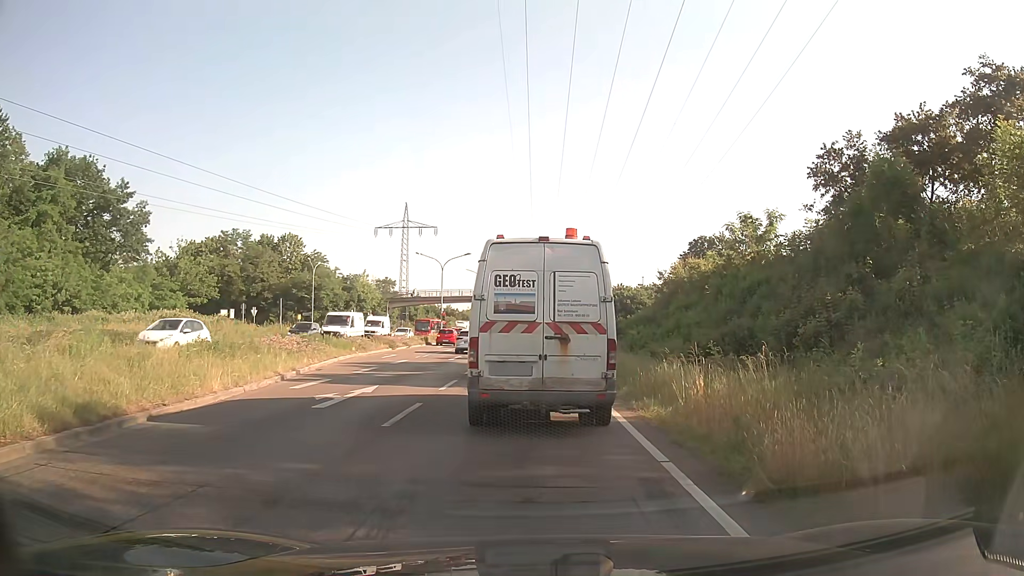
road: primary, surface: asphalt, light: Day
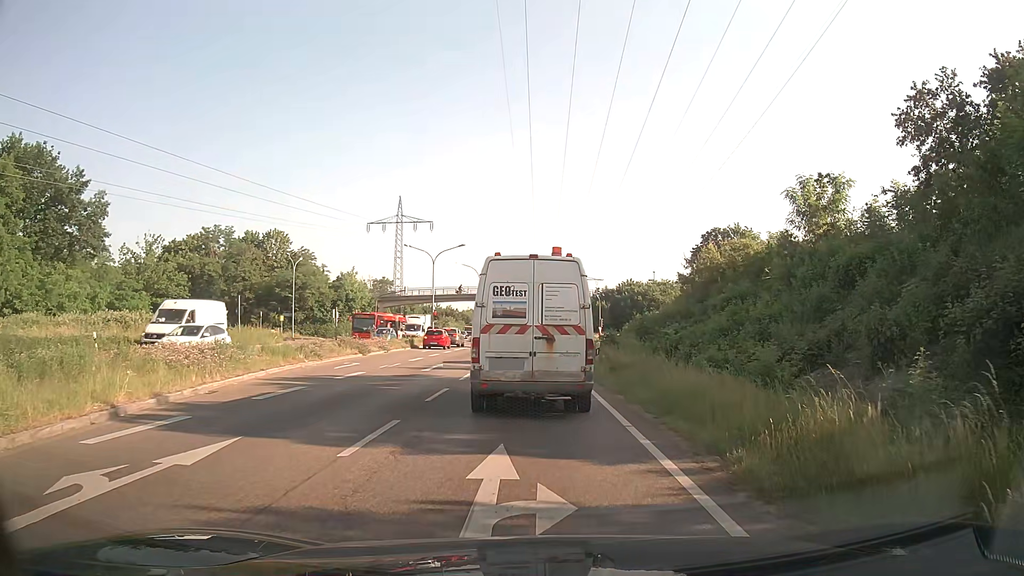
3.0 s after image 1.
(+0.1, +8.5) m; +1°
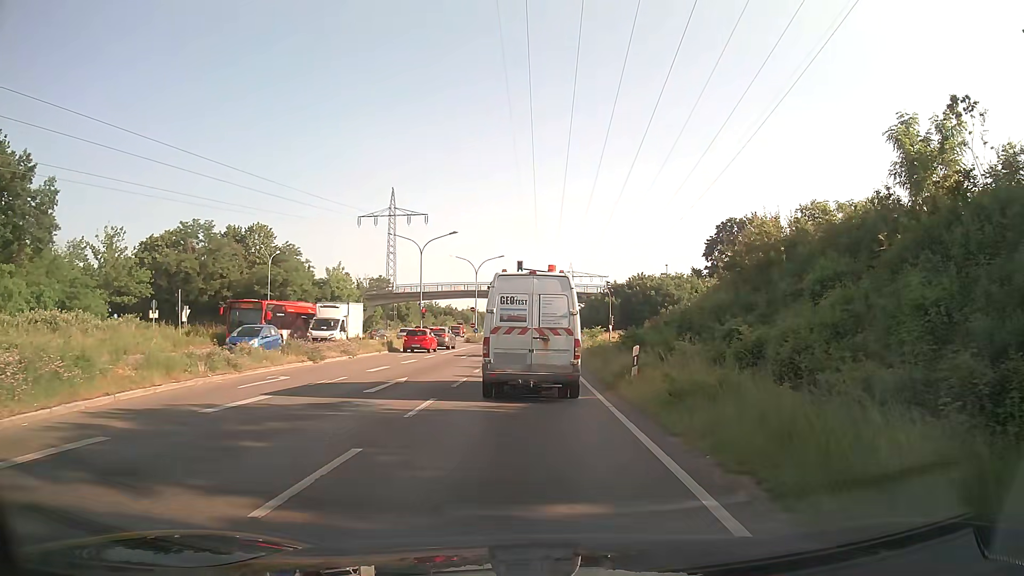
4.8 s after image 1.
(0.0, +8.6) m; 0°
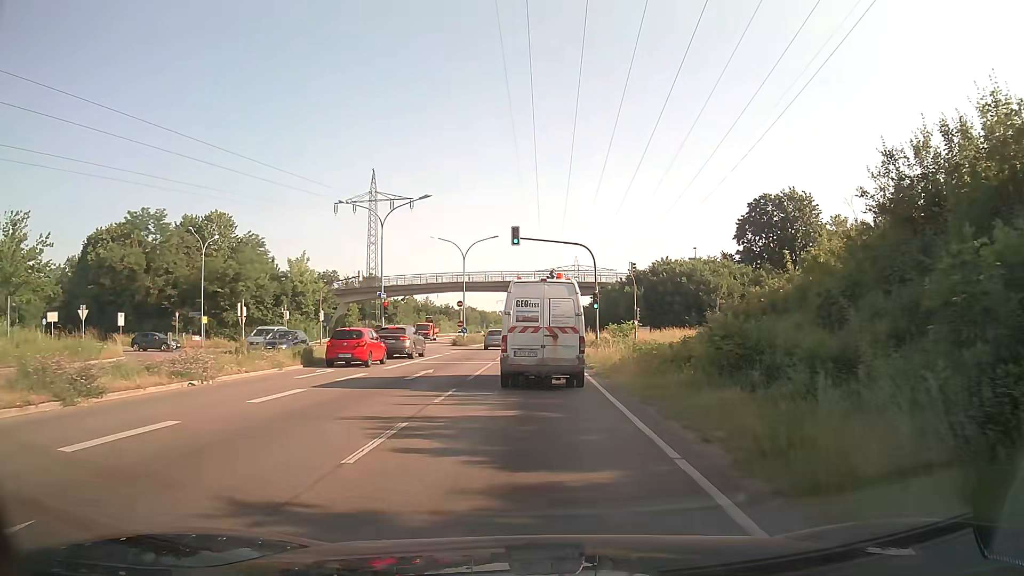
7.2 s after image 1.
(-0.1, +16.3) m; 0°
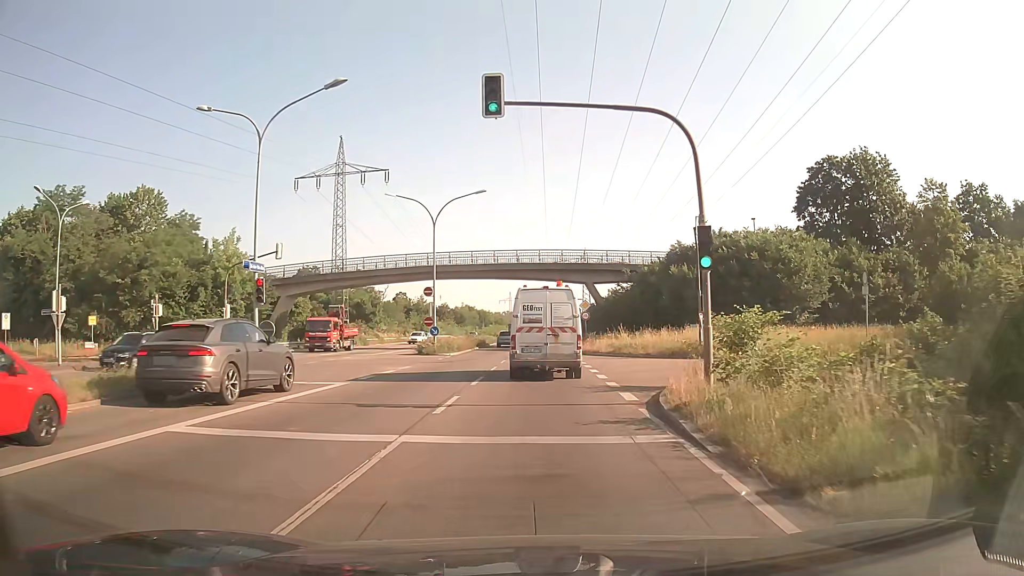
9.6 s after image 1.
(-0.3, +21.0) m; -1°
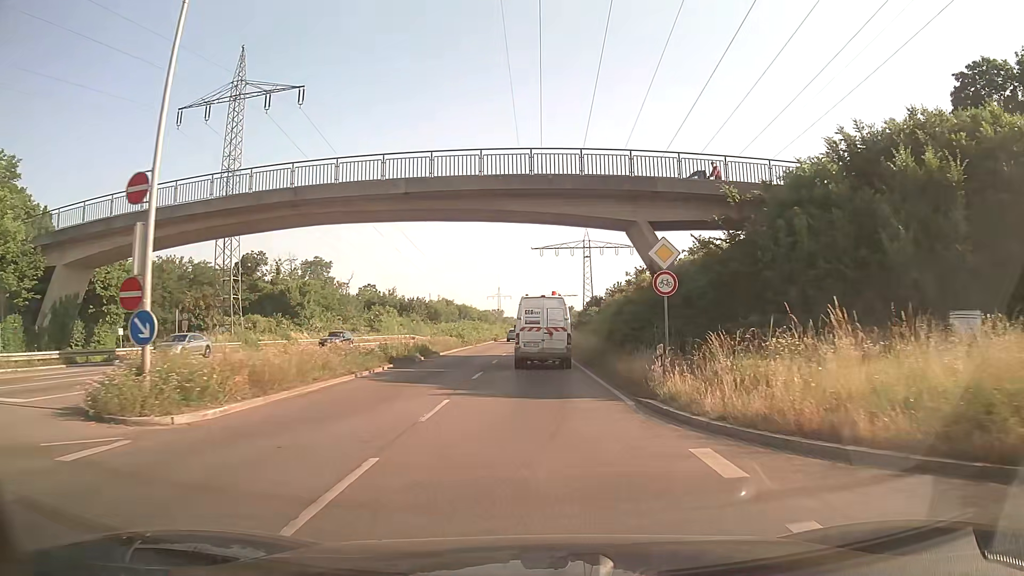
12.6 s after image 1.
(+0.2, +31.5) m; +1°
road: trunk
